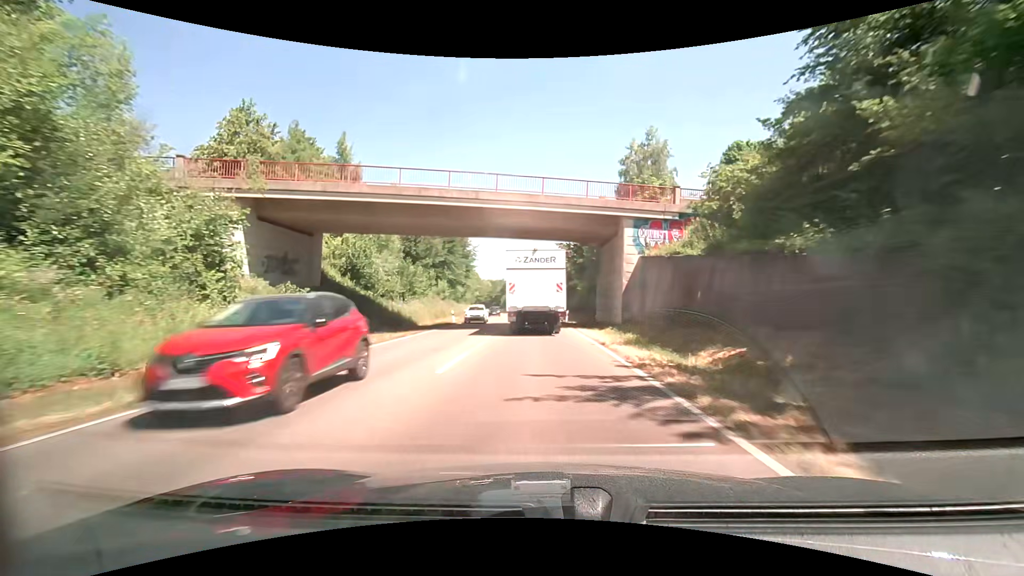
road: primary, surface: asphalt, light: Day
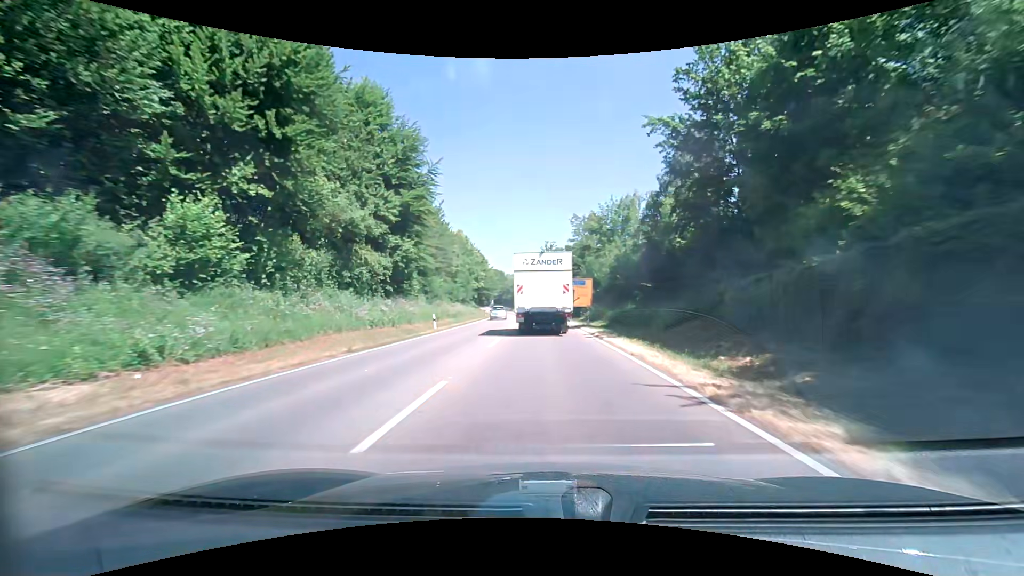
(-1.4, +53.7) m; -3°
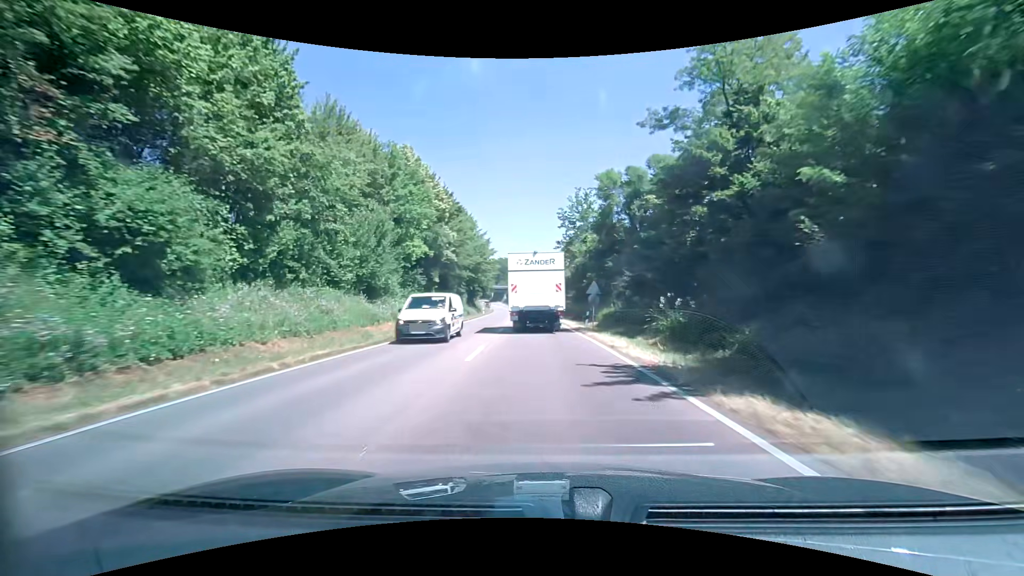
(-1.3, +52.8) m; -3°
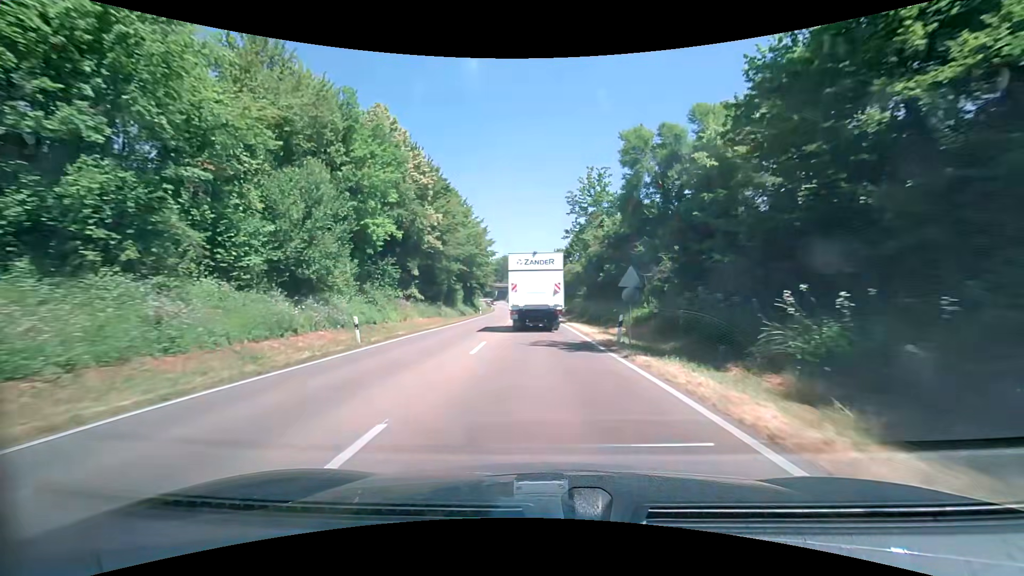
(-0.1, +10.2) m; -1°
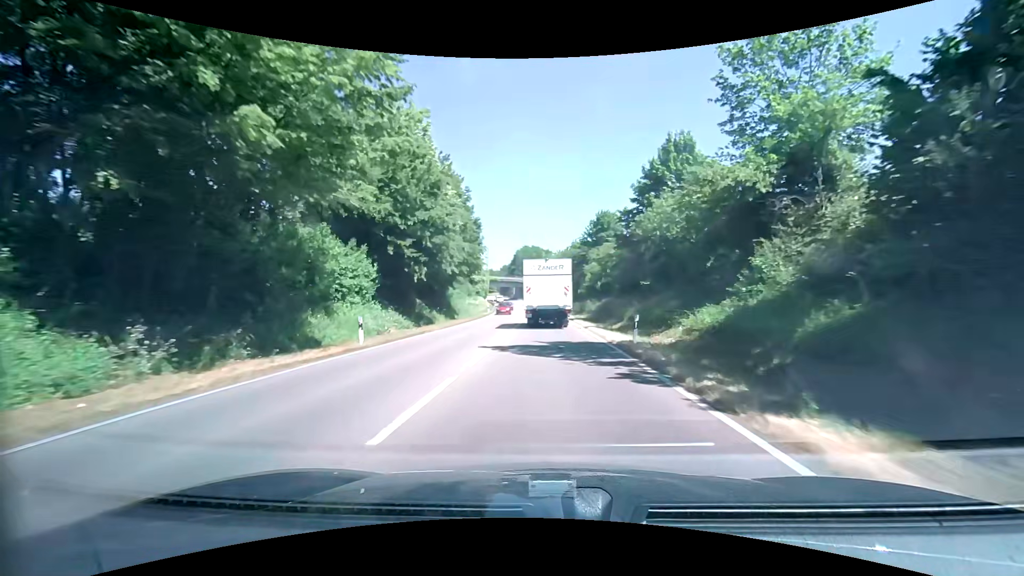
(-1.2, +51.2) m; -3°
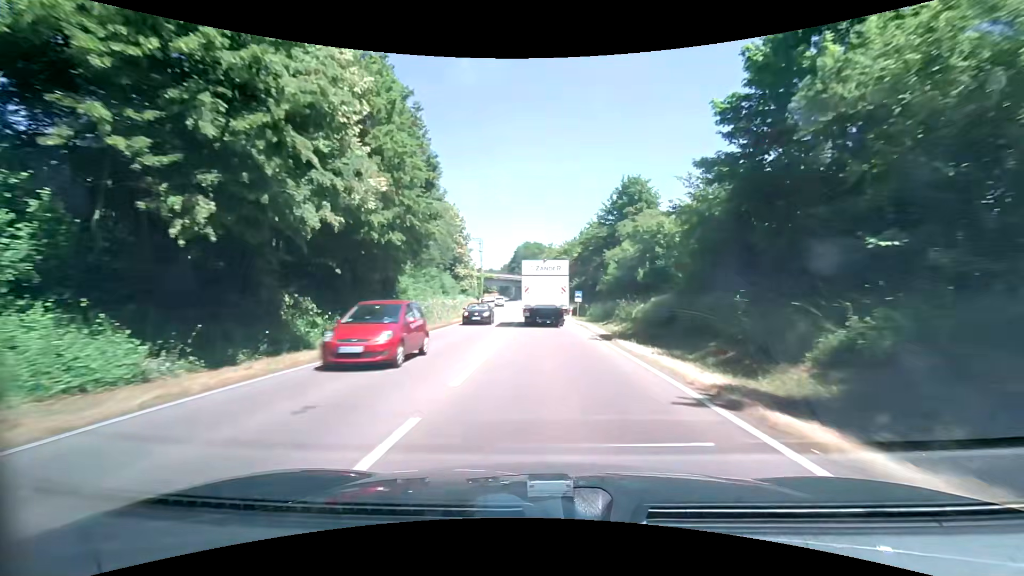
(+0.1, +21.1) m; 0°
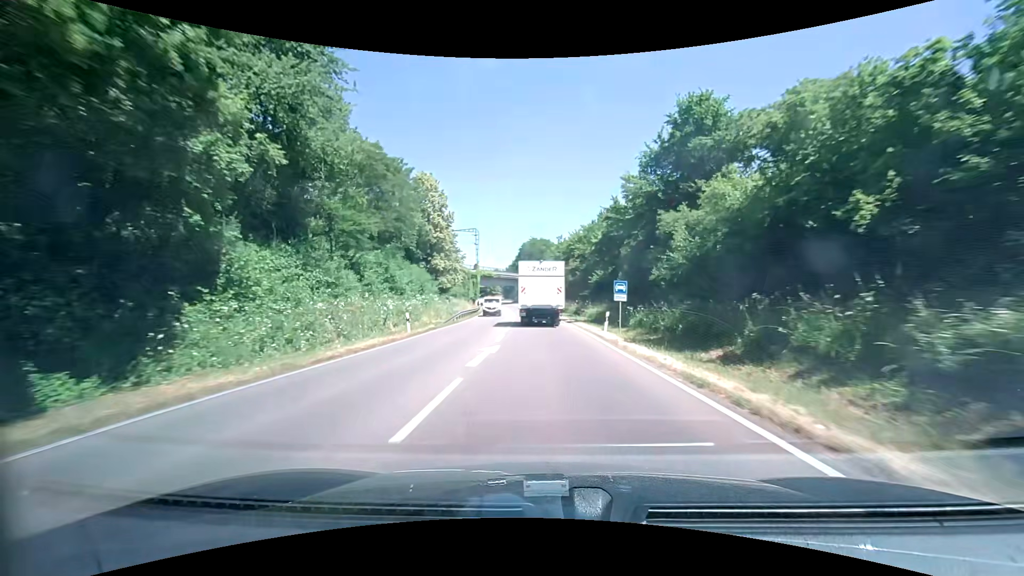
(0.0, +21.6) m; -1°
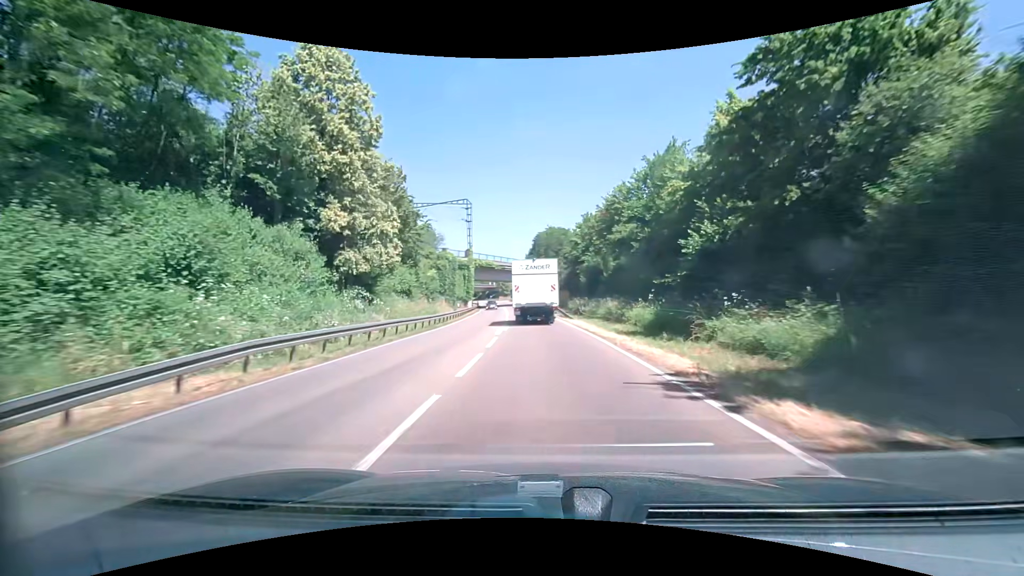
(-0.6, +33.0) m; -2°
(0, +10) (0, +20) (-1, +30) (-1, +40) (-2, +50) (-3, +60) (-3, +70) (-4, +80) (-6, +90) (-6, +100) m
